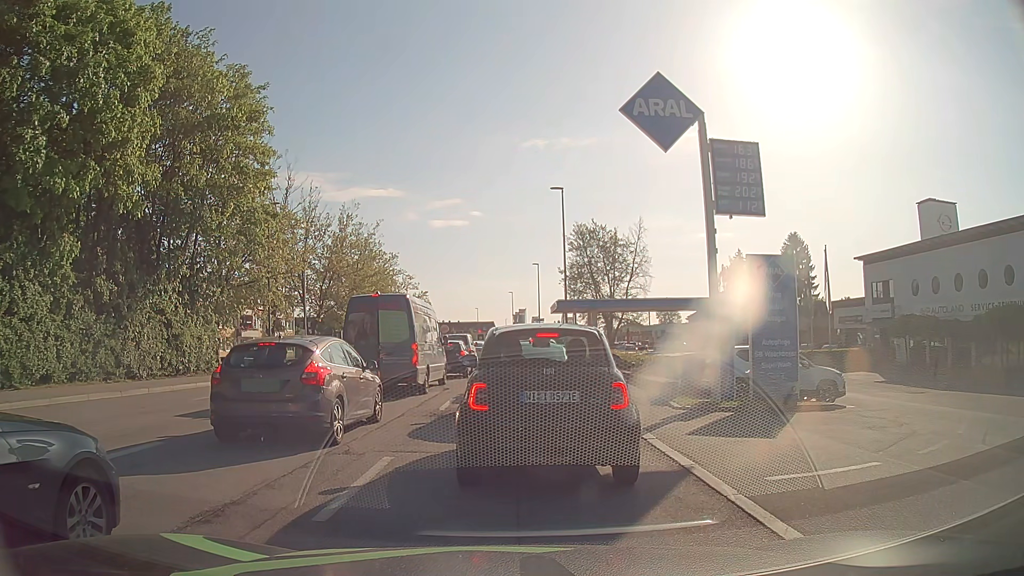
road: tertiary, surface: asphalt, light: Day
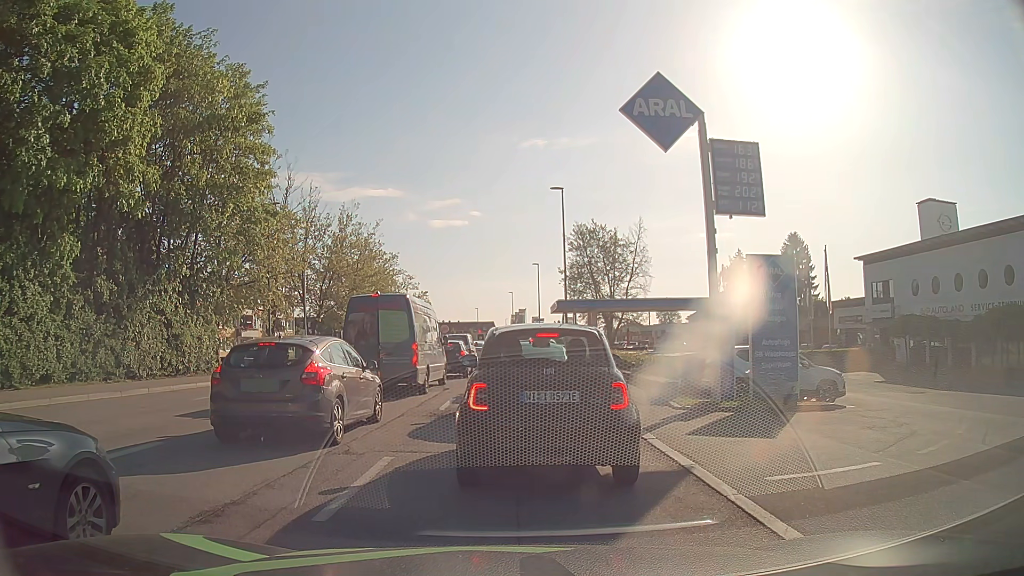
(0.0, 0.0) m; 0°
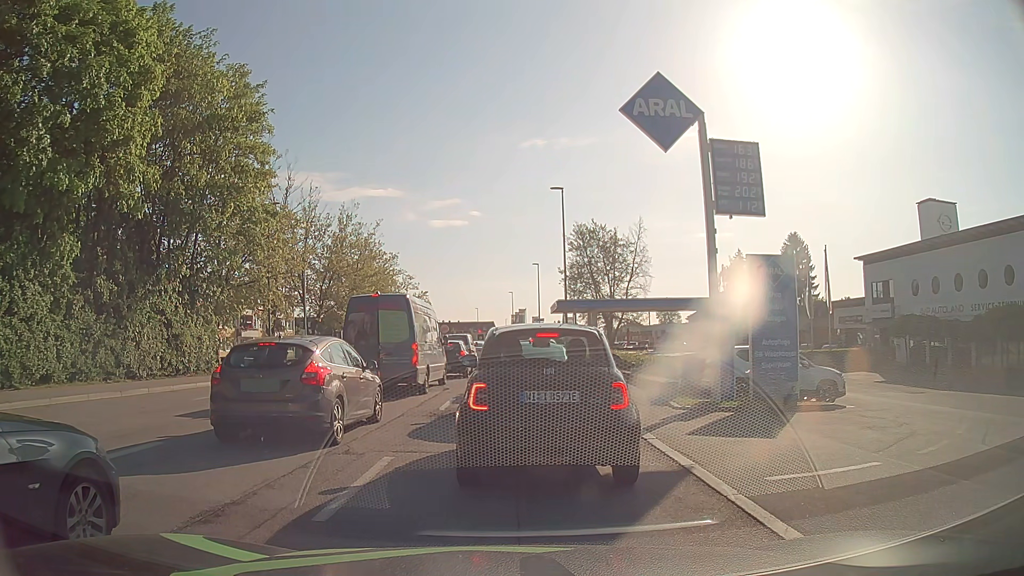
(0.0, 0.0) m; 0°
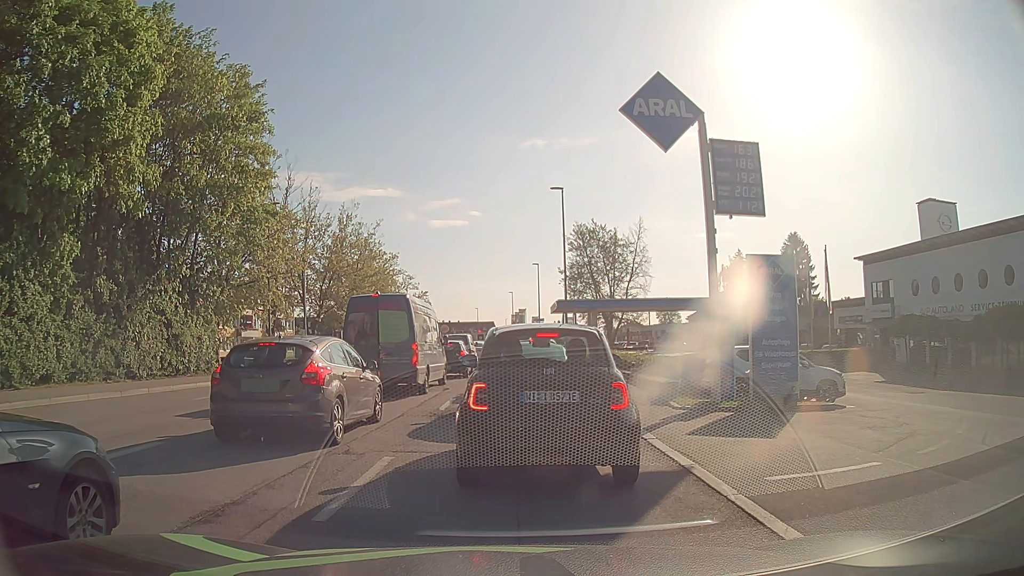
(0.0, 0.0) m; 0°
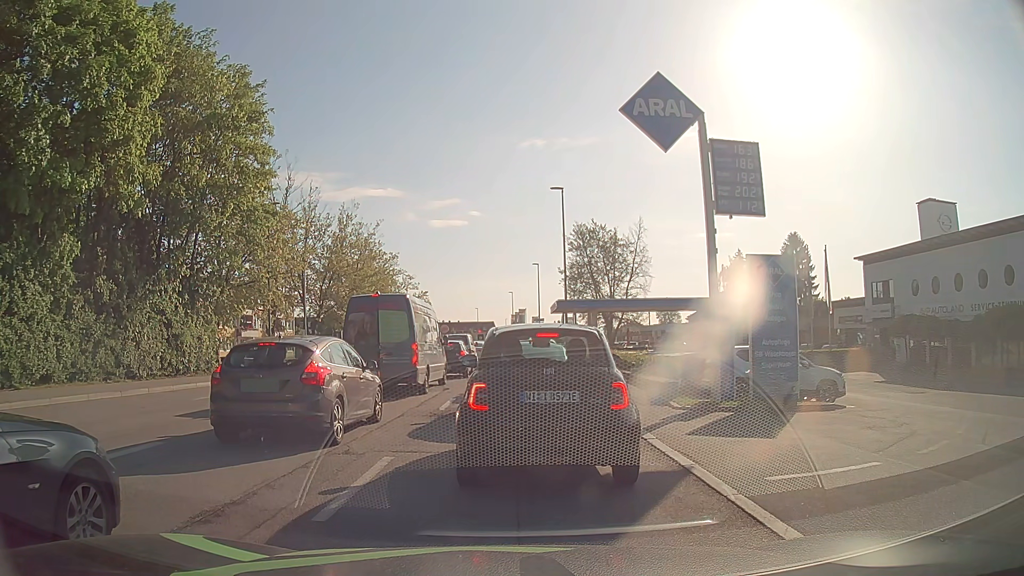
(0.0, 0.0) m; 0°
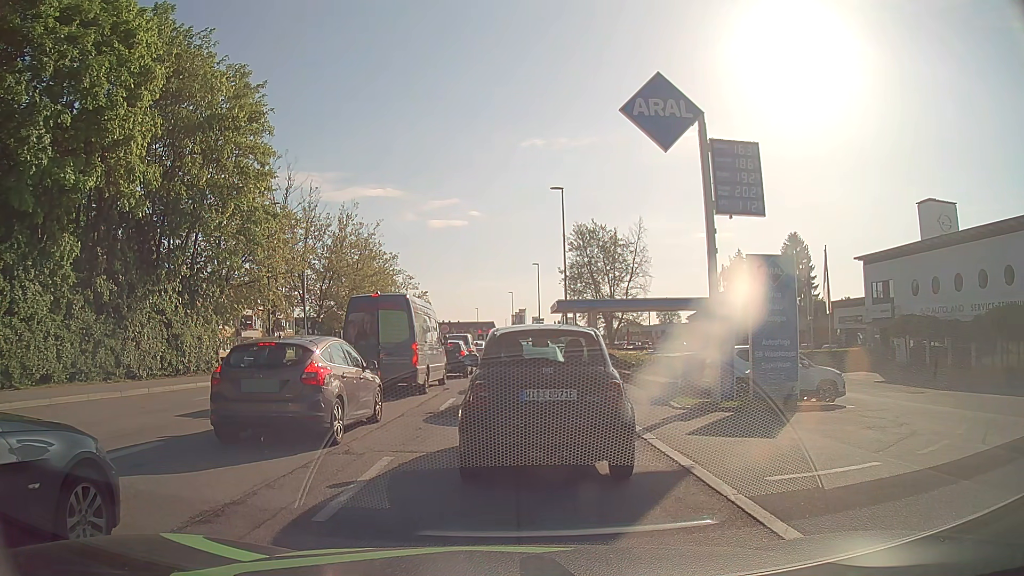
(0.0, 0.0) m; 0°
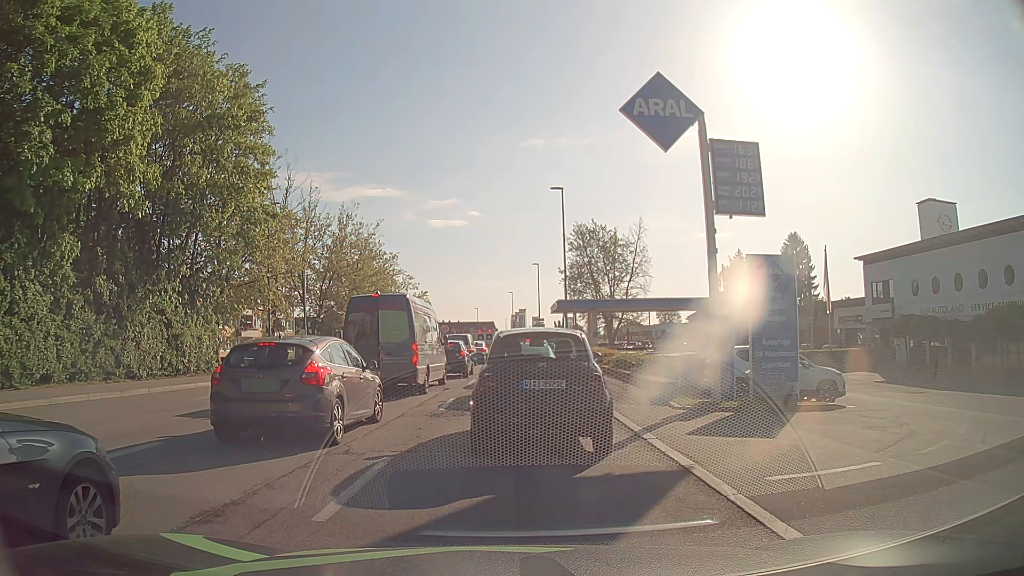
(0.0, 0.0) m; 0°
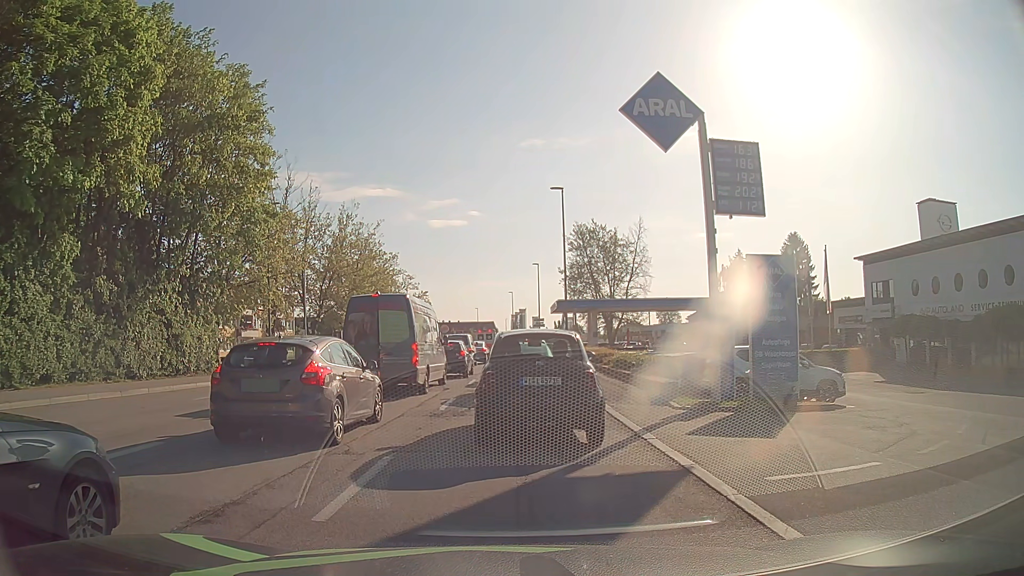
(0.0, 0.0) m; 0°
